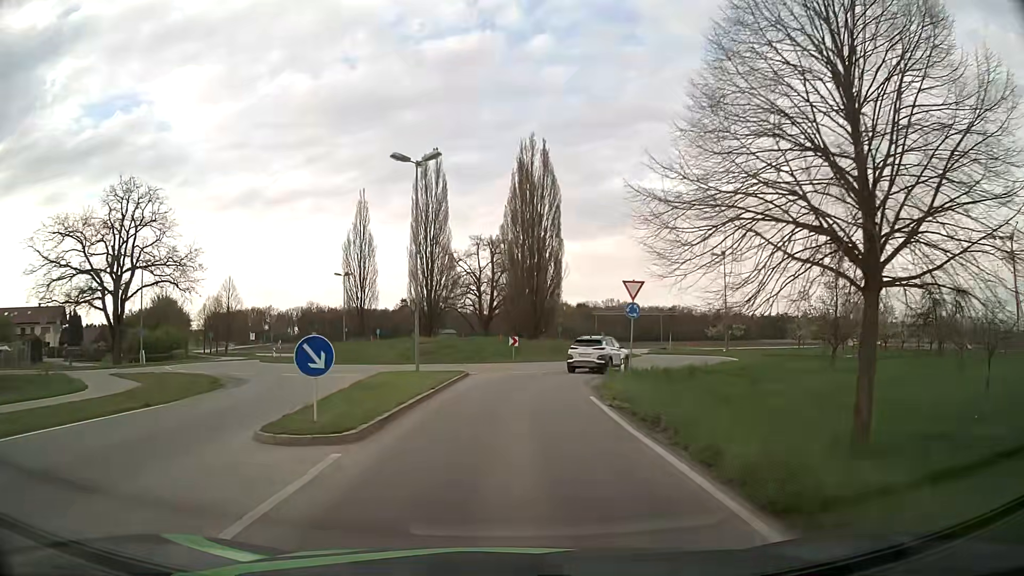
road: tertiary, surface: asphalt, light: Day
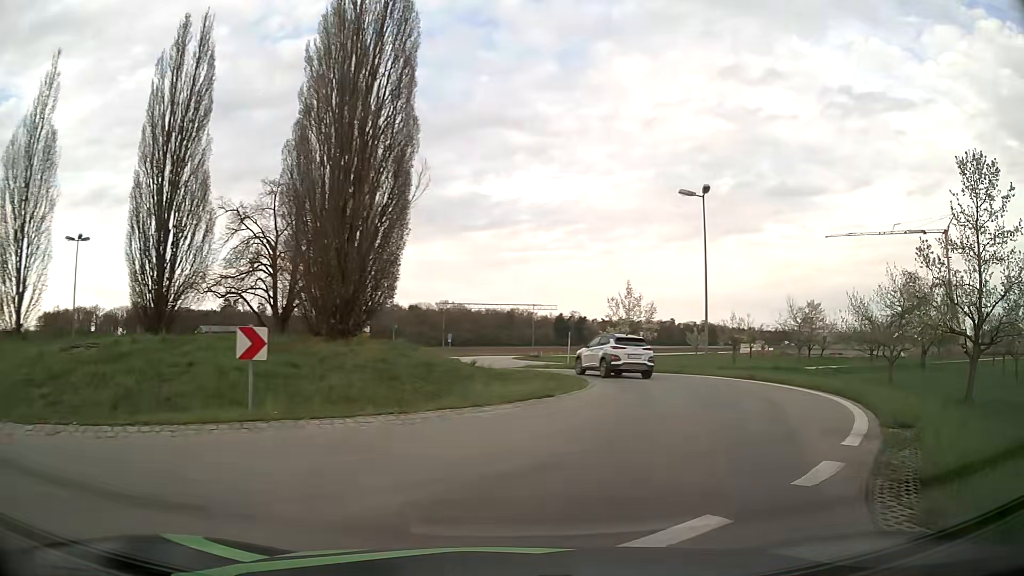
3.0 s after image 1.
(+1.2, +25.2) m; +14°
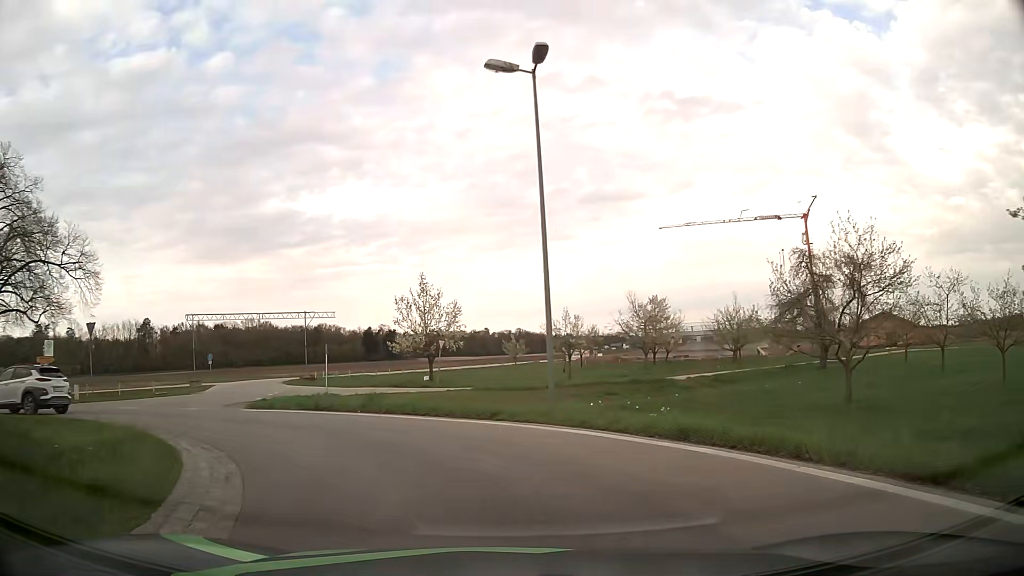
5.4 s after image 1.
(+3.4, +14.9) m; +16°
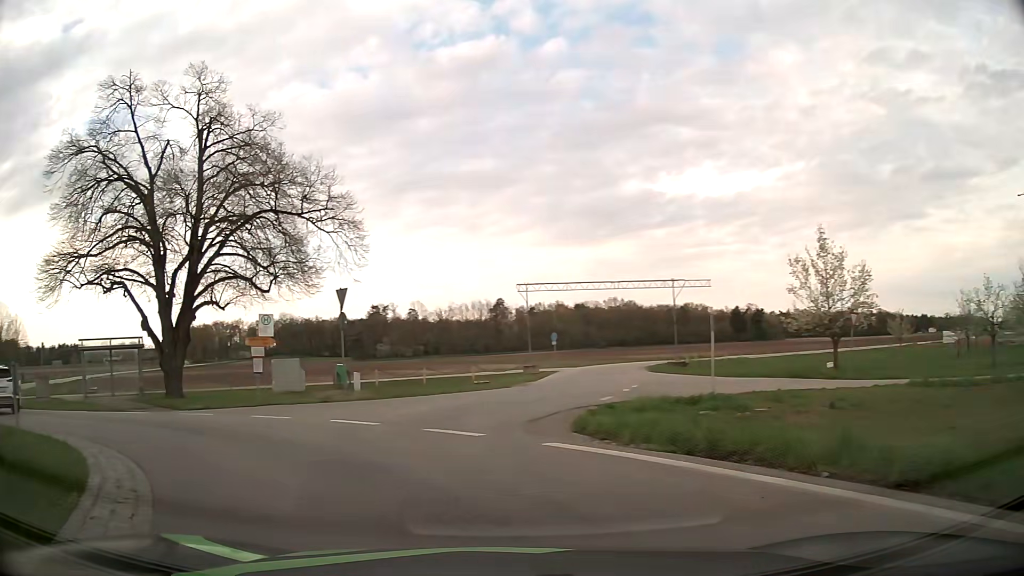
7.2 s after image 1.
(-2.5, +10.8) m; -31°
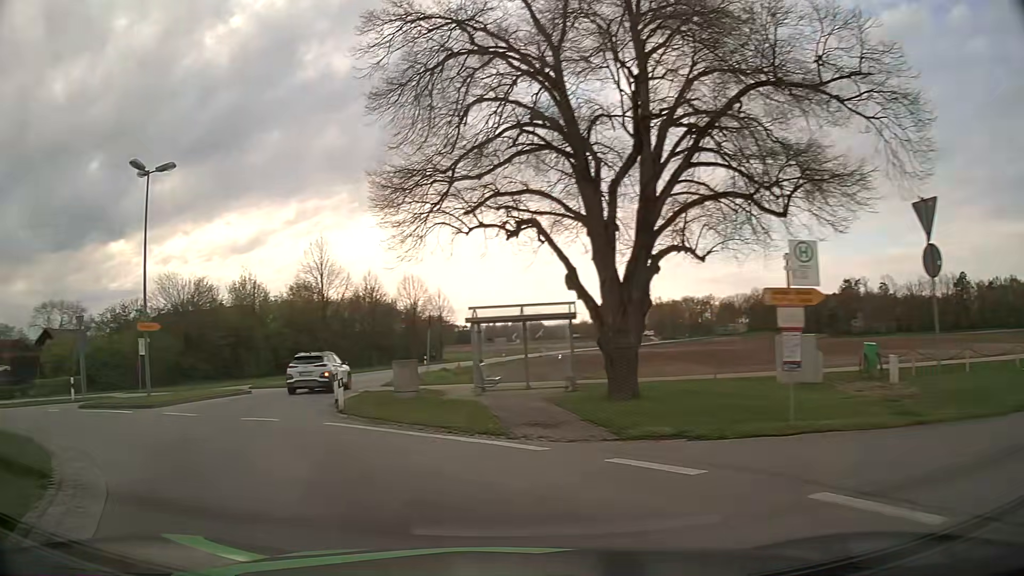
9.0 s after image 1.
(-3.8, +10.6) m; -40°
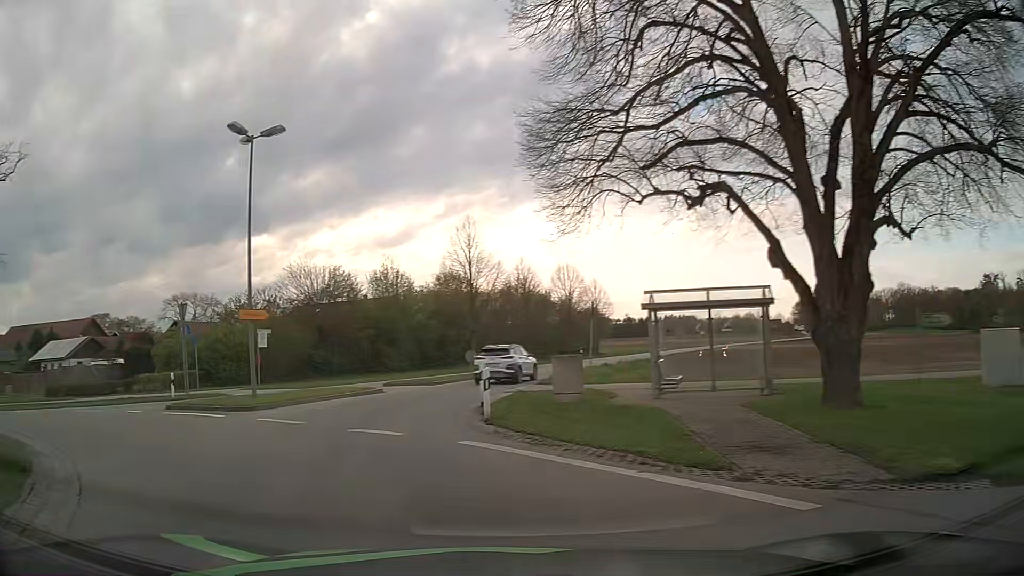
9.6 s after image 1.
(-0.4, +3.9) m; -12°
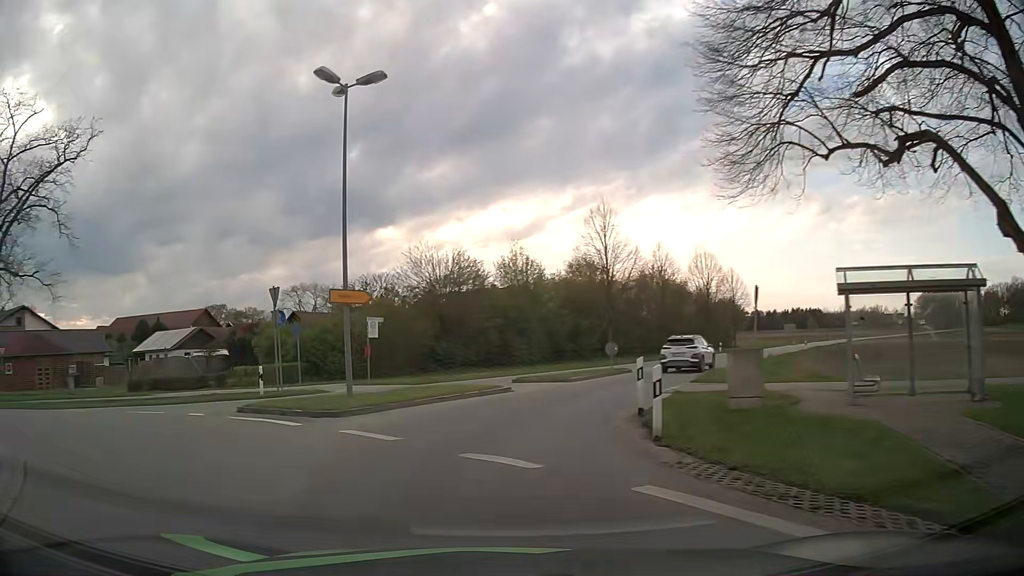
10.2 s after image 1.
(-0.4, +3.9) m; -12°
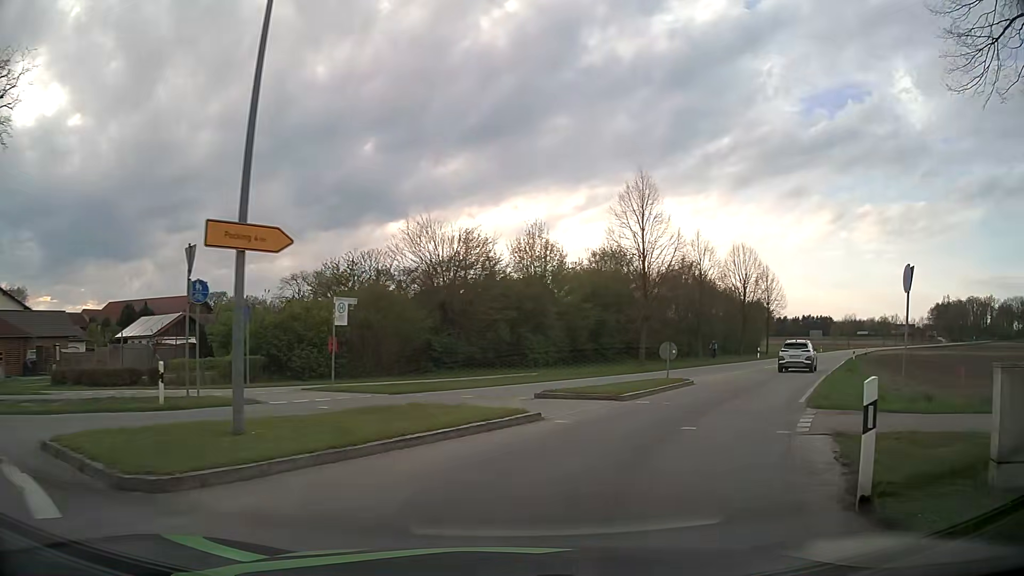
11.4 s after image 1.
(-0.5, +8.1) m; -2°
(+2, +10) (+6, +19) (+11, +27) (+16, +36) (+22, +45) (+27, +53) (+32, +61) (+38, +70) (+44, +78) (+49, +86) m
